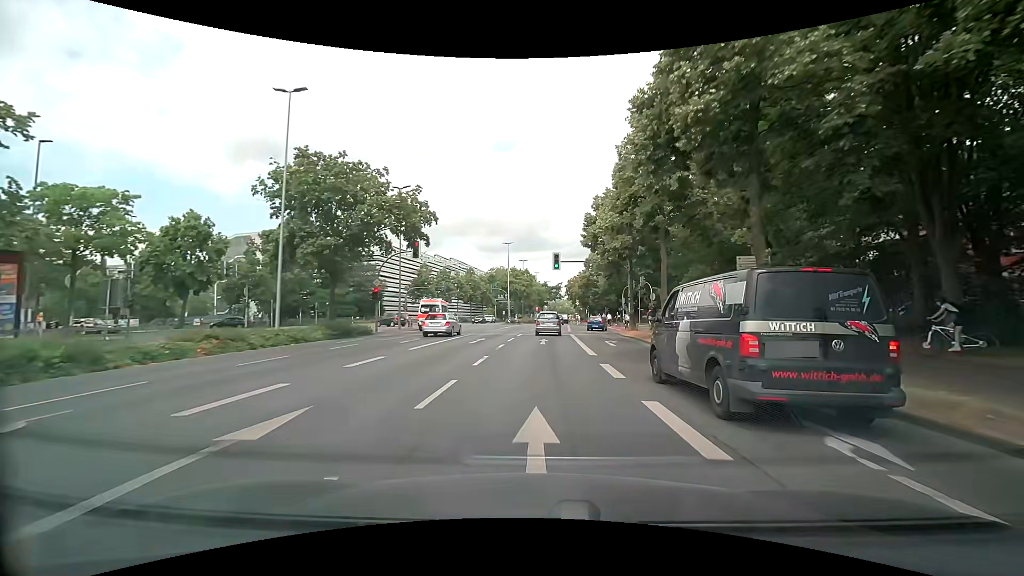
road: primary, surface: asphalt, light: Day
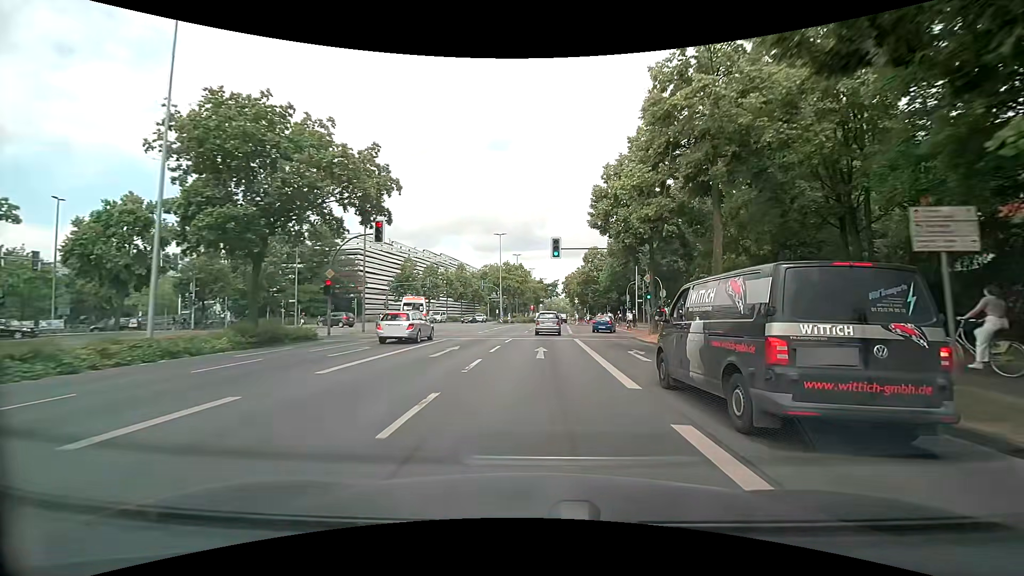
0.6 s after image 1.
(0.0, +7.6) m; 0°
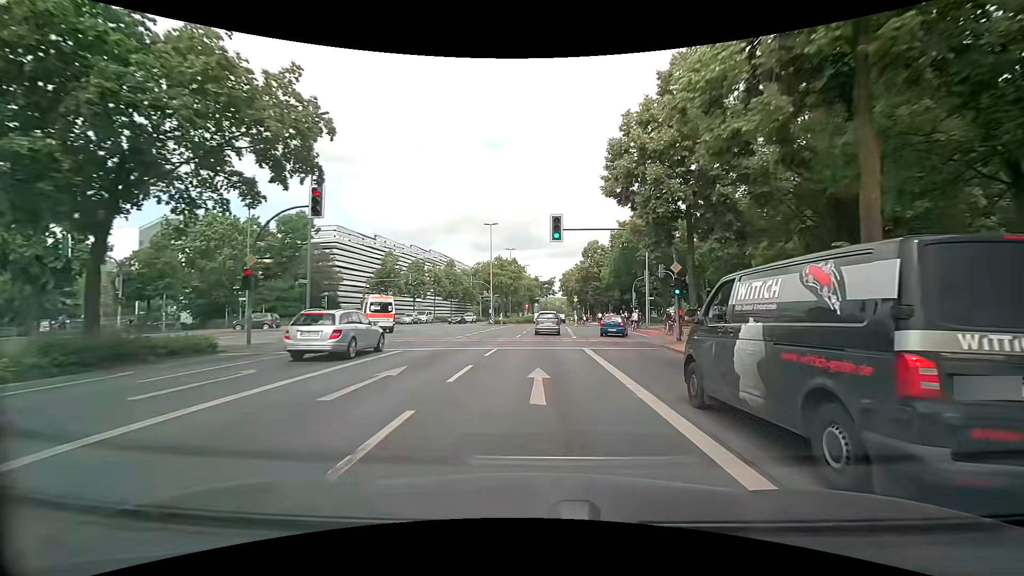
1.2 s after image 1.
(+0.1, +7.6) m; +2°
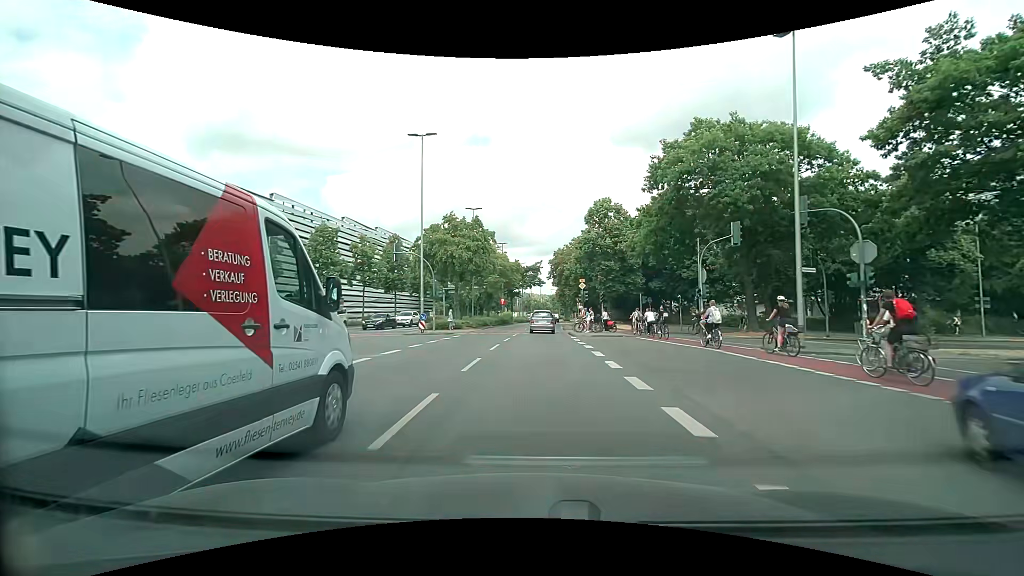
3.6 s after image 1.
(+0.2, +30.5) m; +1°
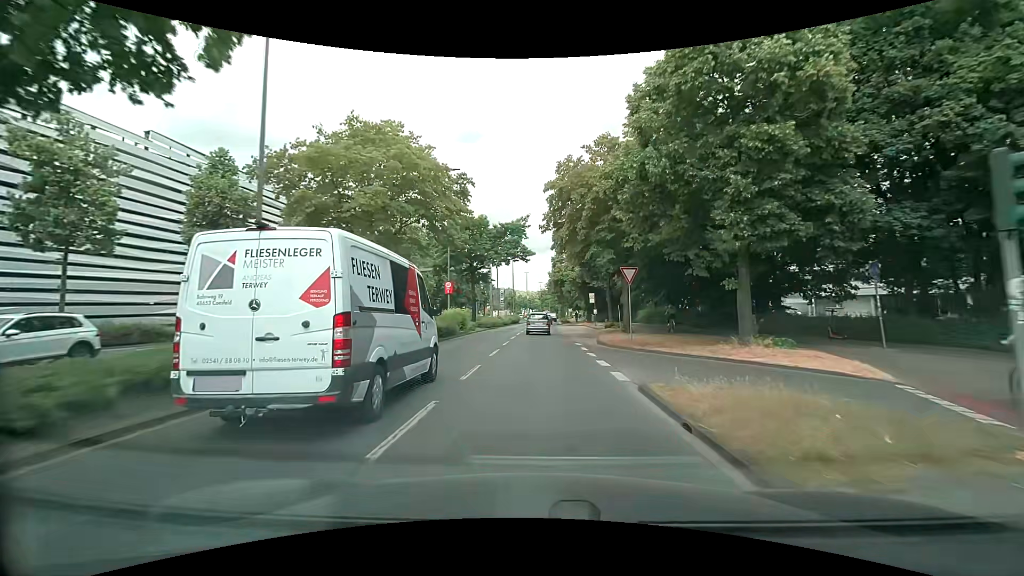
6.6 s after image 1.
(+0.6, +38.3) m; +2°
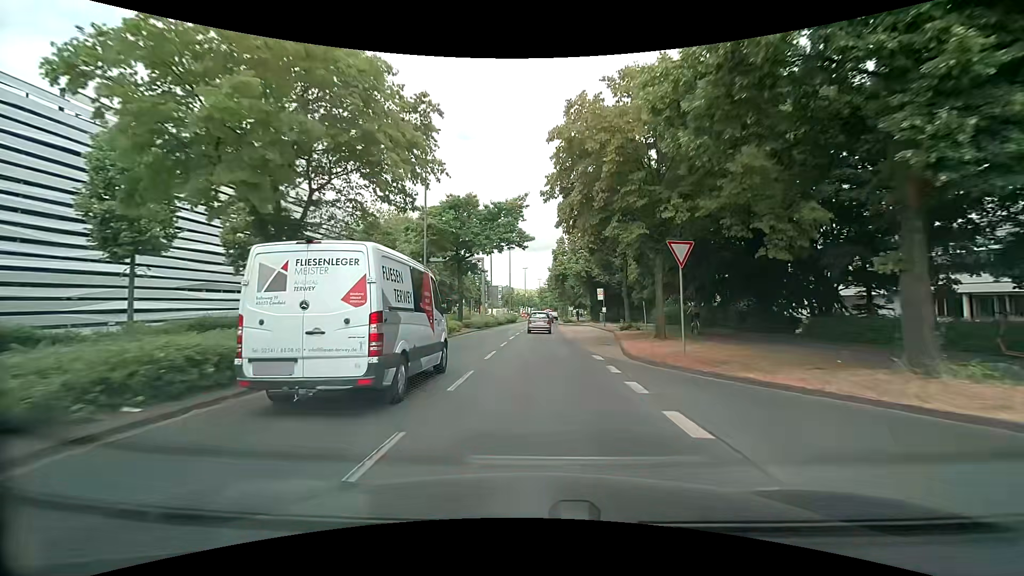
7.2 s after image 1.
(0.0, +7.7) m; 0°
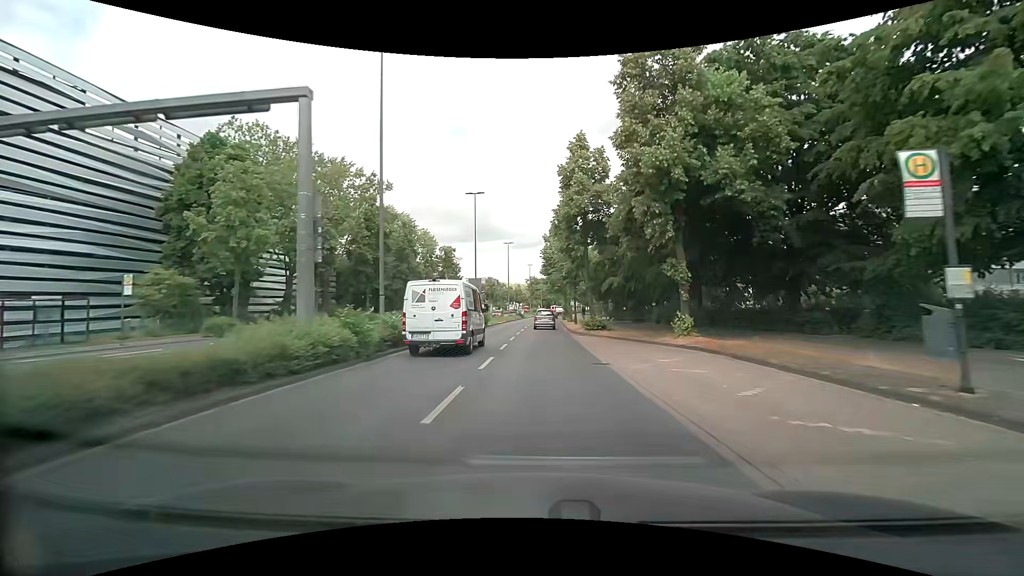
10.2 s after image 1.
(+0.3, +38.4) m; +1°
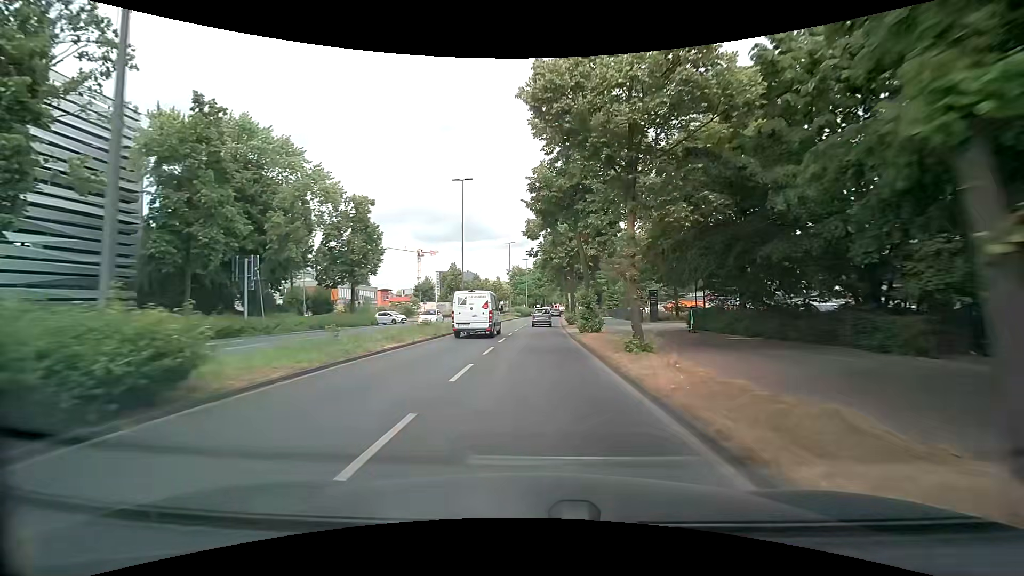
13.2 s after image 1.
(+0.5, +38.2) m; +2°
(0, +10) (0, +20) (0, +30) (0, +40) (+1, +50) (+1, +60) (+2, +70) (+2, +80) (+3, +90) (+4, +100) m
